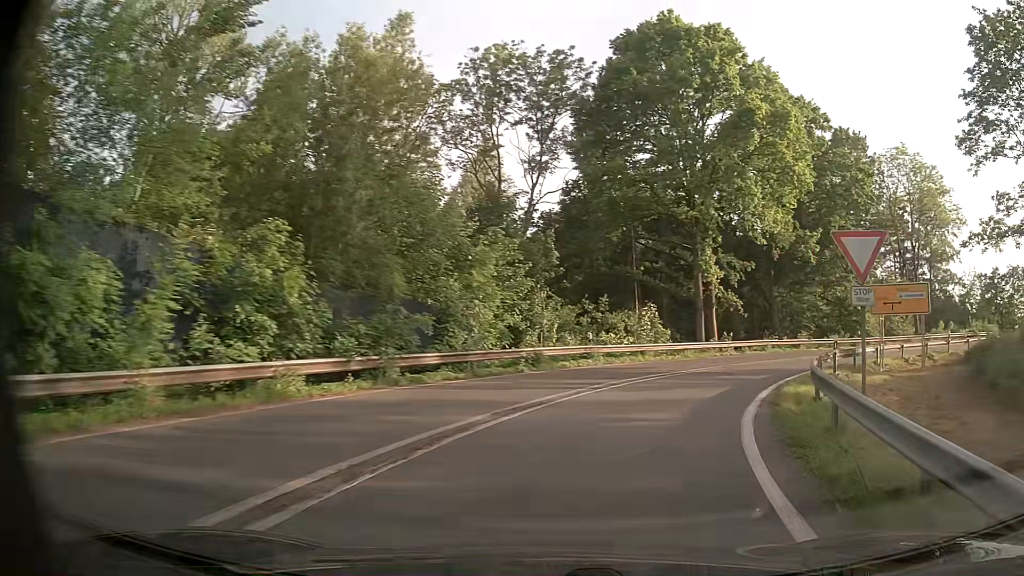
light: Day
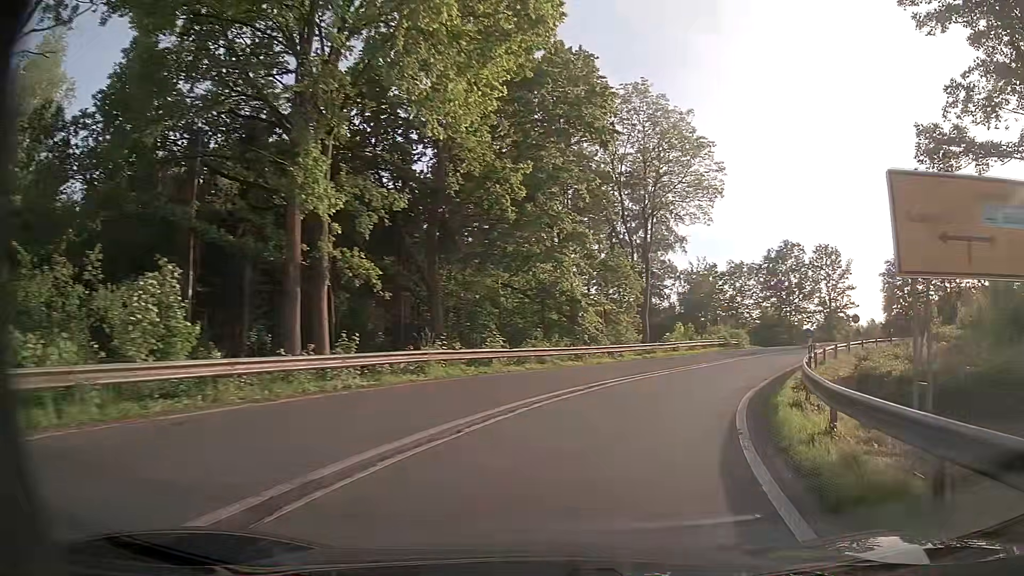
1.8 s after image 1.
(+5.5, +20.8) m; +30°
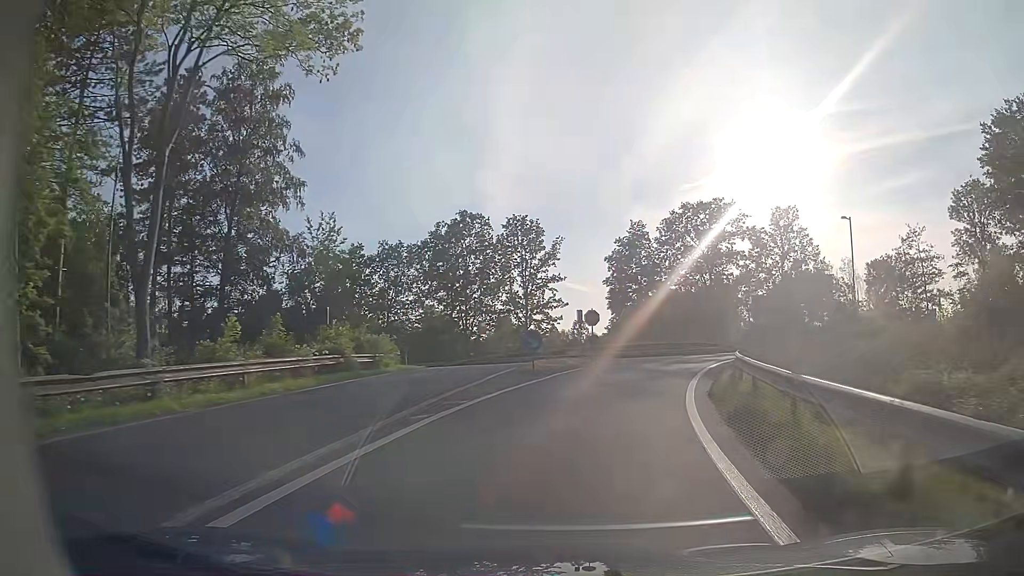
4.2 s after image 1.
(+8.7, +27.6) m; +29°
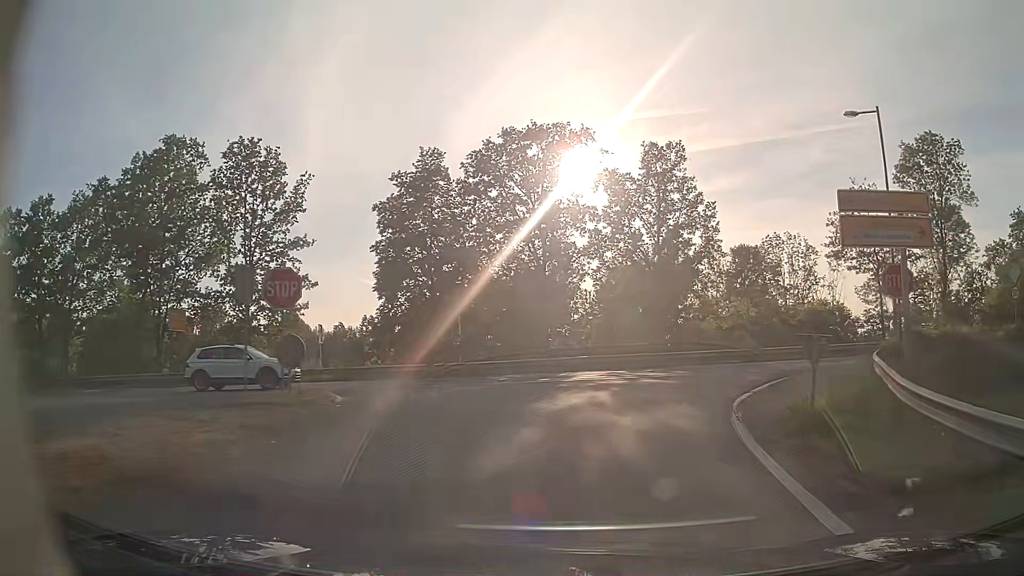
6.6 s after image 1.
(+3.6, +24.3) m; +17°
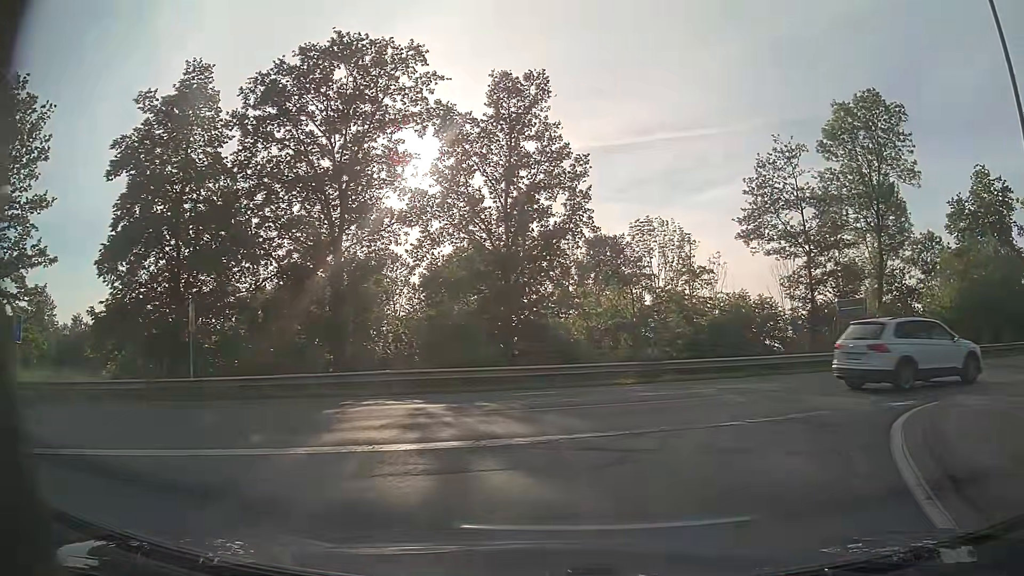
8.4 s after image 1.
(+1.3, +12.3) m; +14°
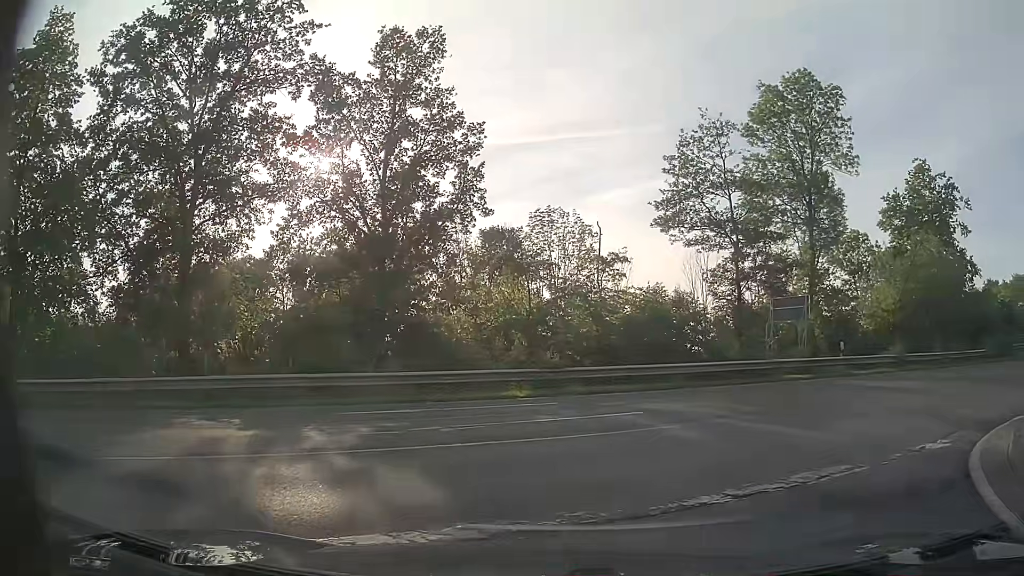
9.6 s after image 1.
(+0.3, +4.2) m; +7°
